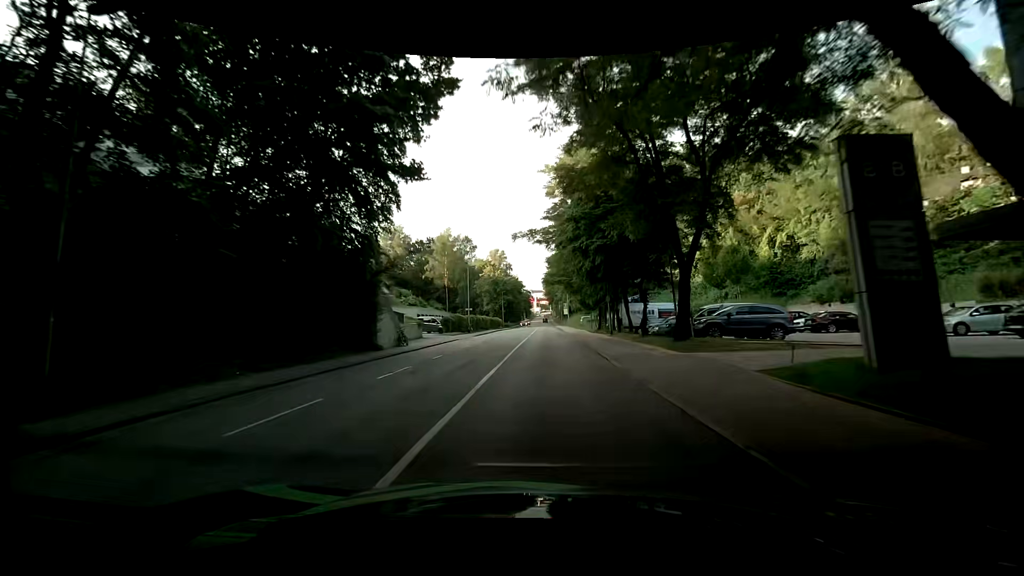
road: tertiary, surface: asphalt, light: Day
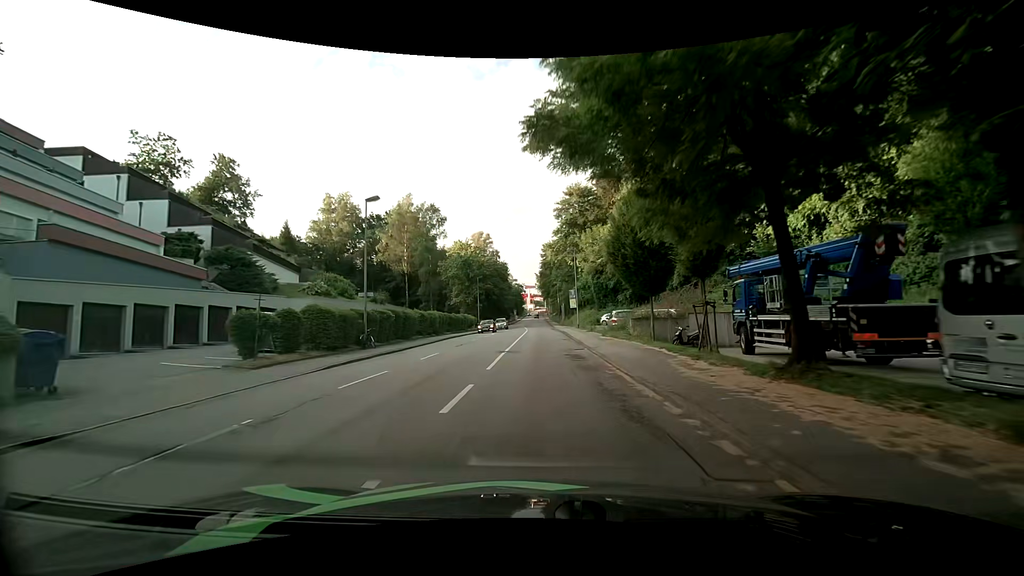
(+0.8, +33.7) m; +2°
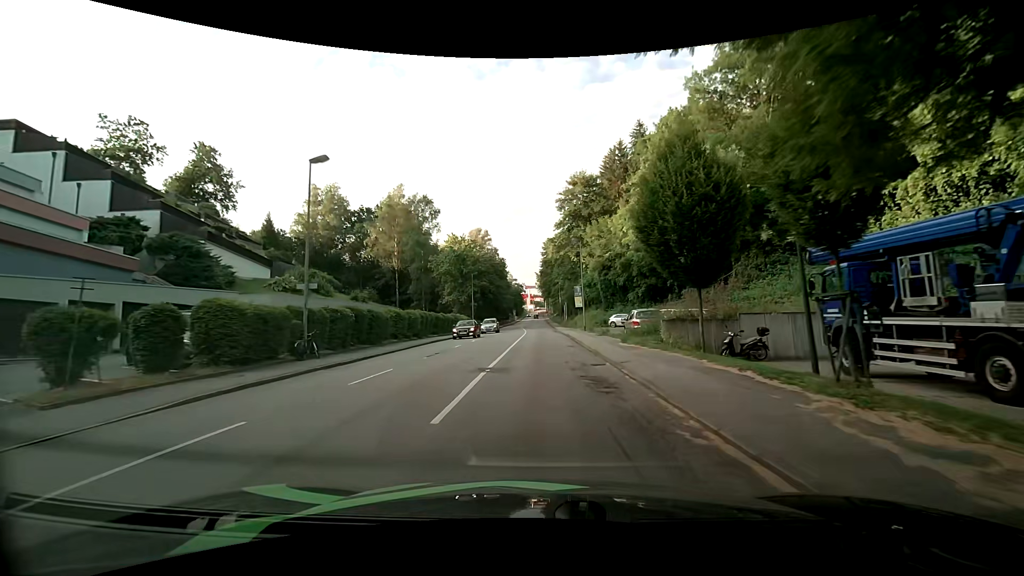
(-0.1, +6.8) m; 0°
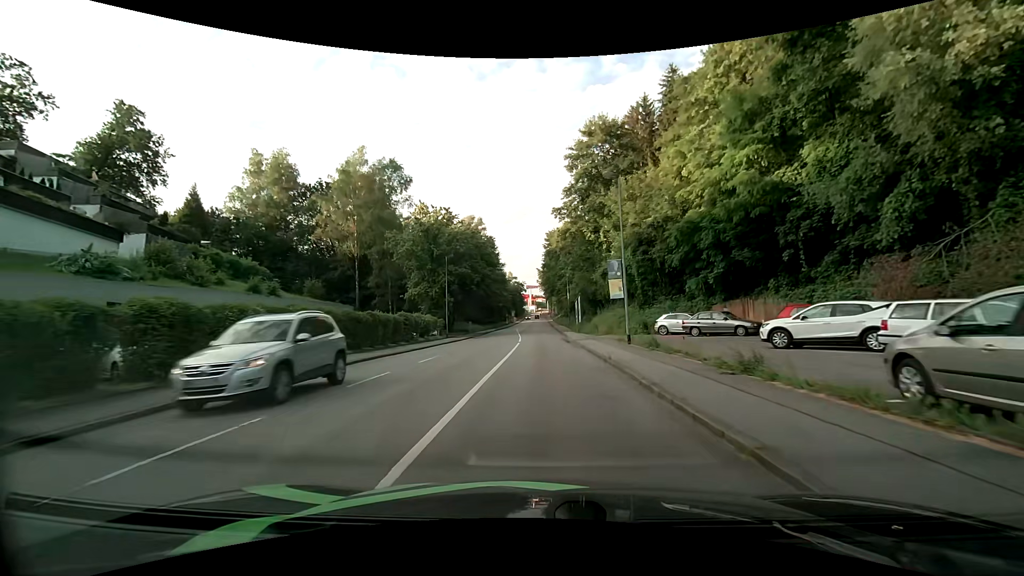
(0.0, +20.8) m; 0°
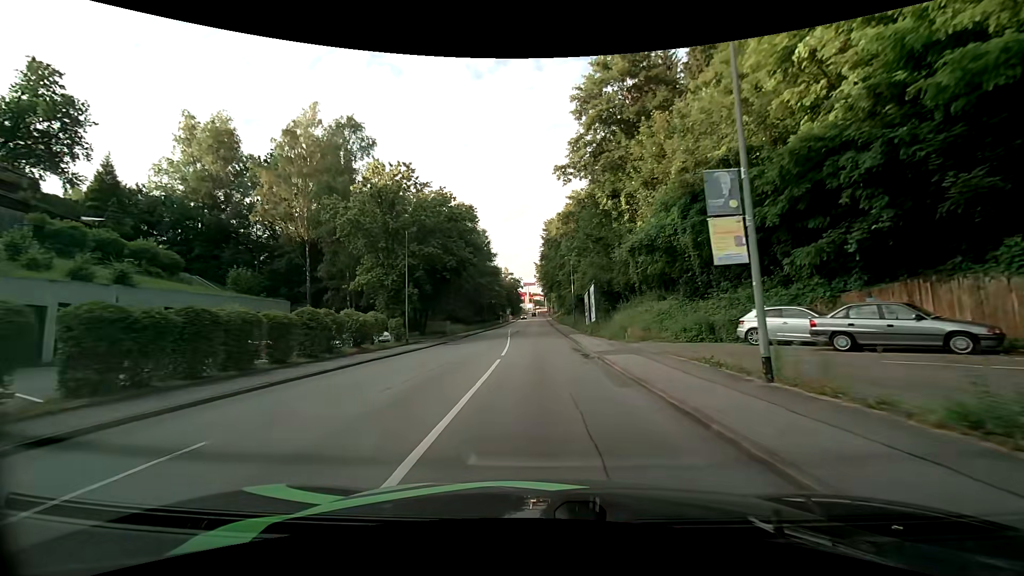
(0.0, +14.0) m; 0°
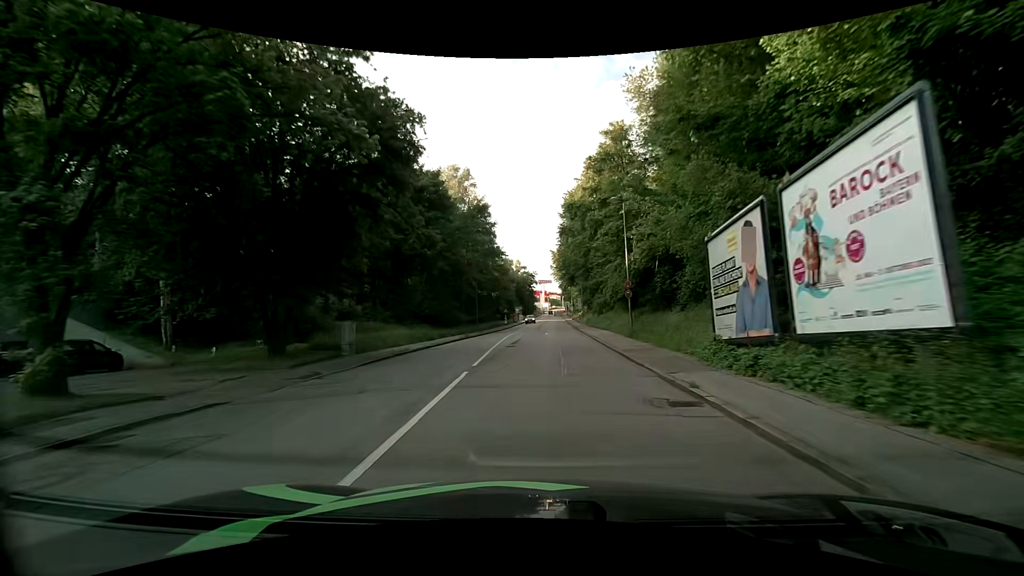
(-0.1, +28.5) m; -2°
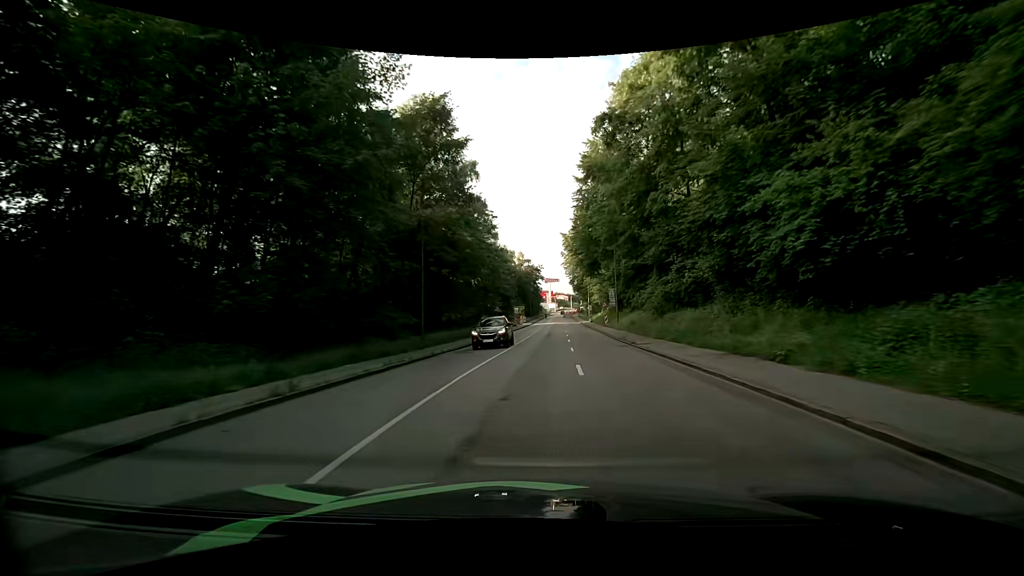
(-0.3, +29.2) m; -1°
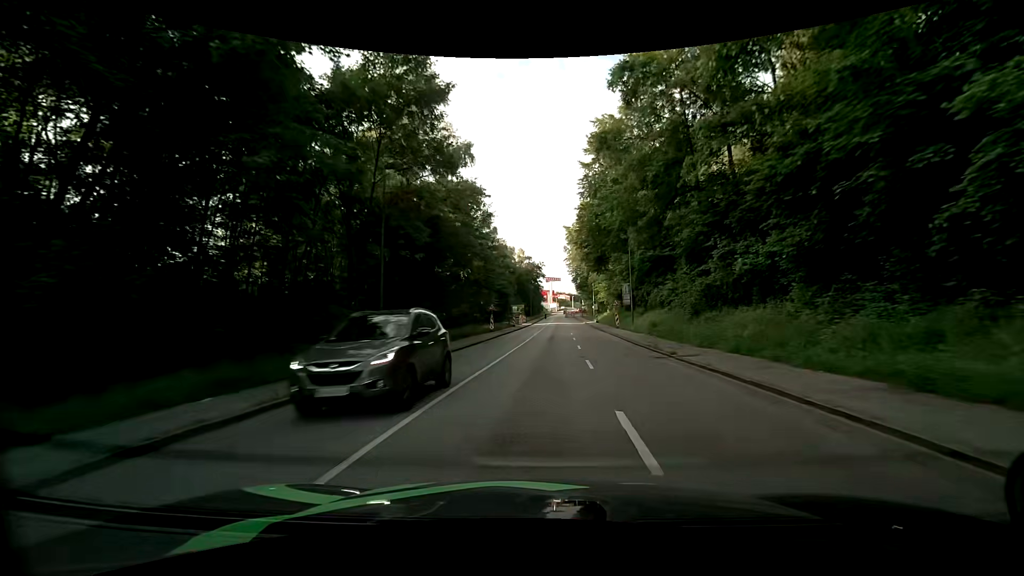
(0.0, +7.4) m; 0°
(0, +10) (0, +20) (0, +30) (+1, +40) (+1, +50) (+2, +60) (+2, +70) (+3, +80) (+3, +90) (+4, +100) m
